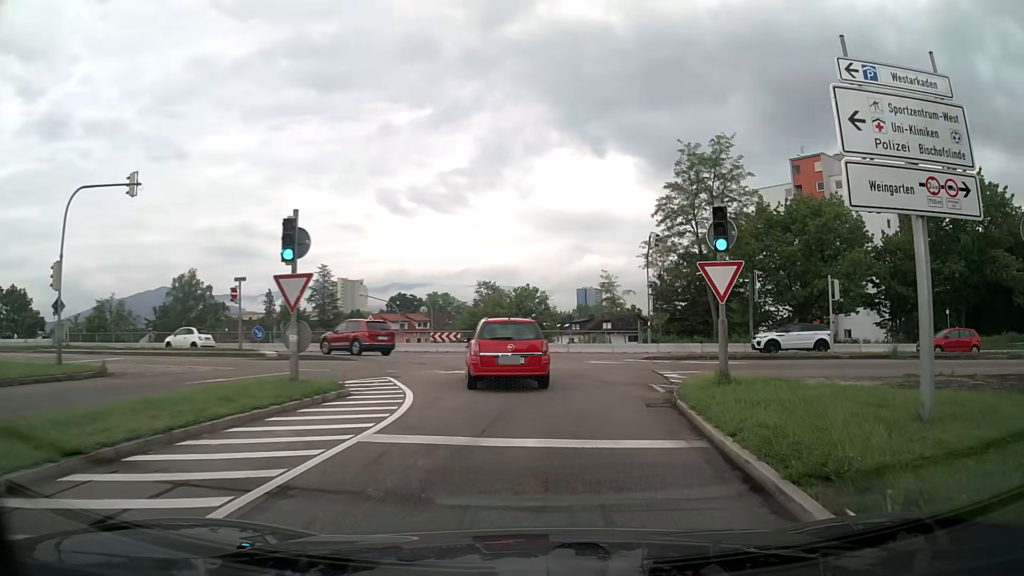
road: trunk_link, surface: asphalt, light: Day
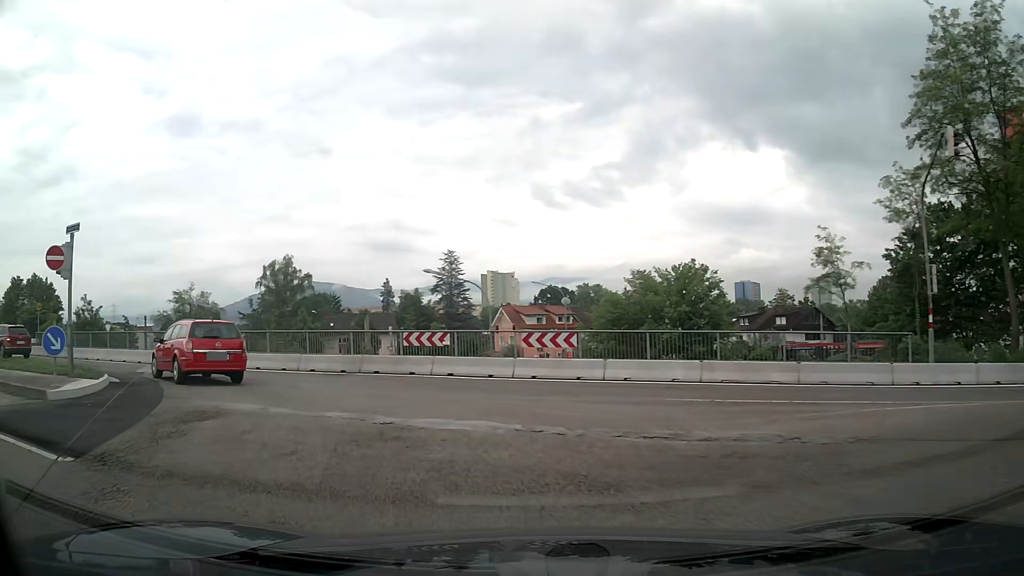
(-0.7, +20.7) m; -15°
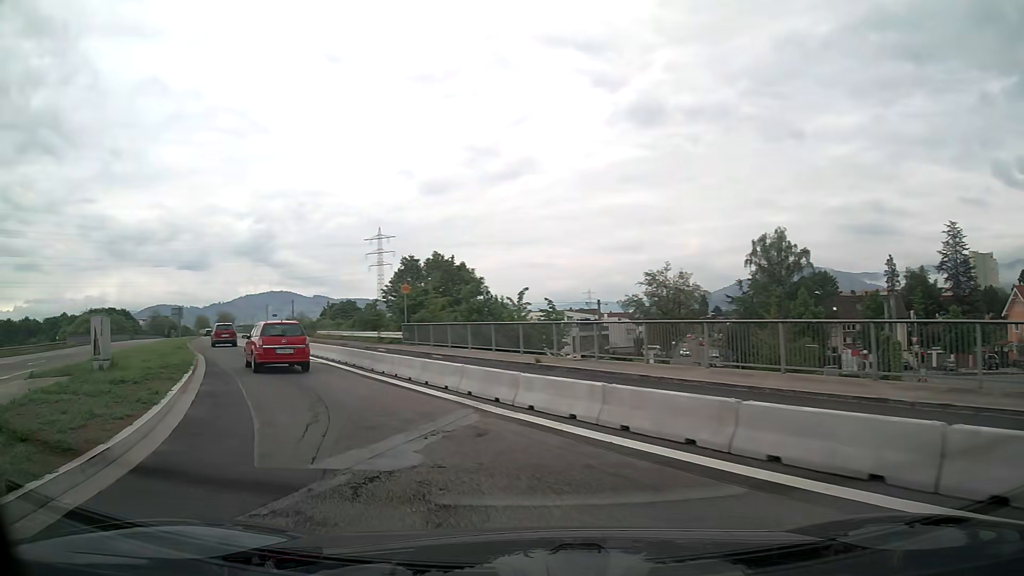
(-5.6, +15.5) m; -42°
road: secondary_link
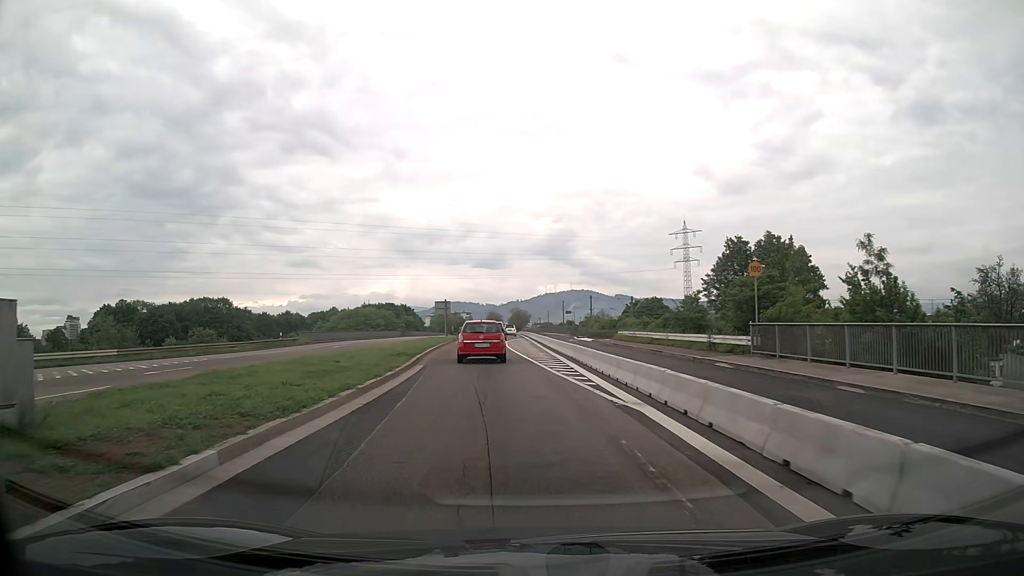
(-3.3, +13.0) m; -25°
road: secondary
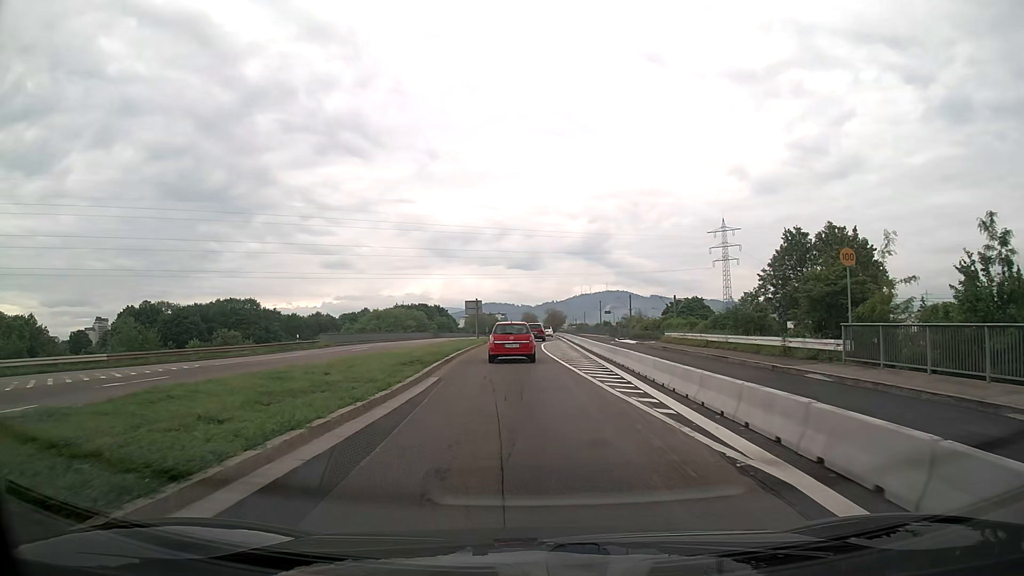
(-0.1, +4.8) m; -3°
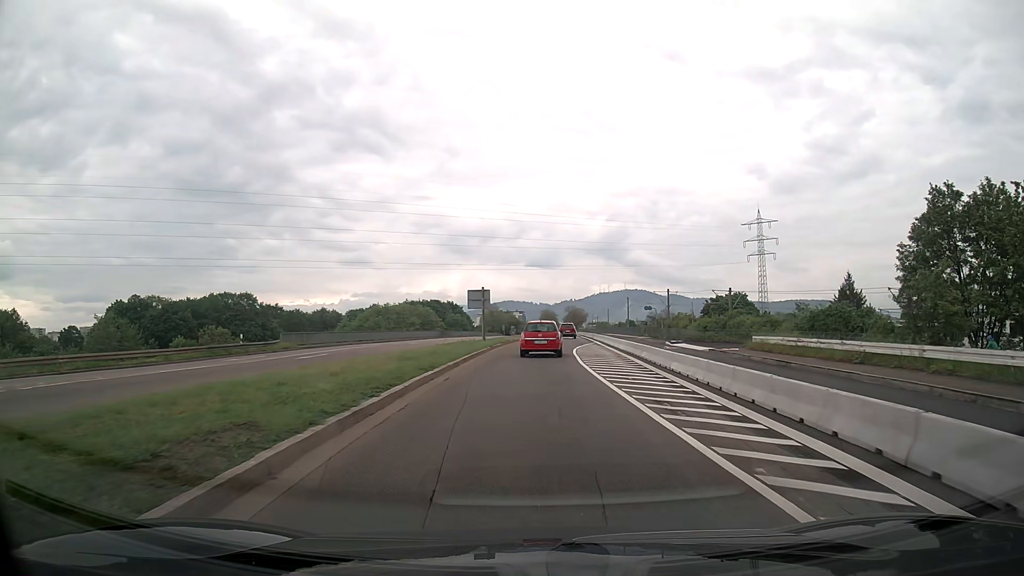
(-0.4, +15.5) m; -1°
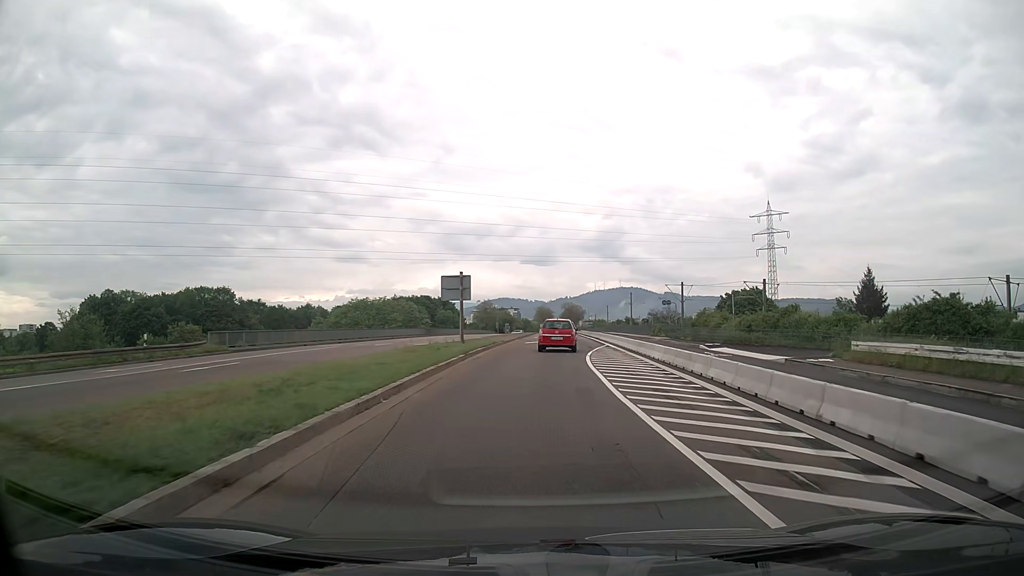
(0.0, +11.3) m; 0°
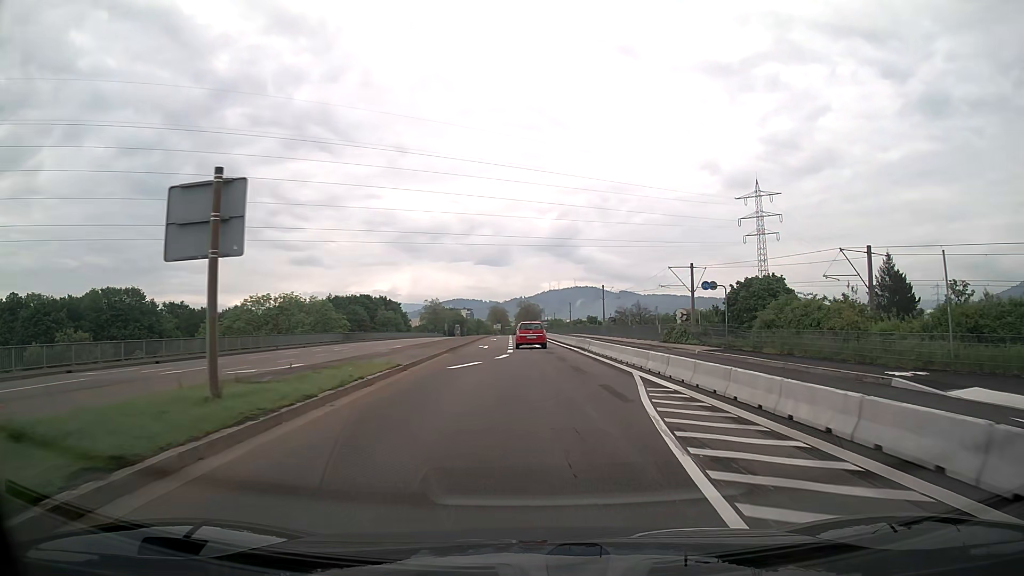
(+0.8, +24.1) m; +4°
(0, +10) (0, +20) (0, +30) (0, +40) (0, +50) (0, +60) (-1, +70) (-1, +80) (-1, +90) (-2, +100) m
